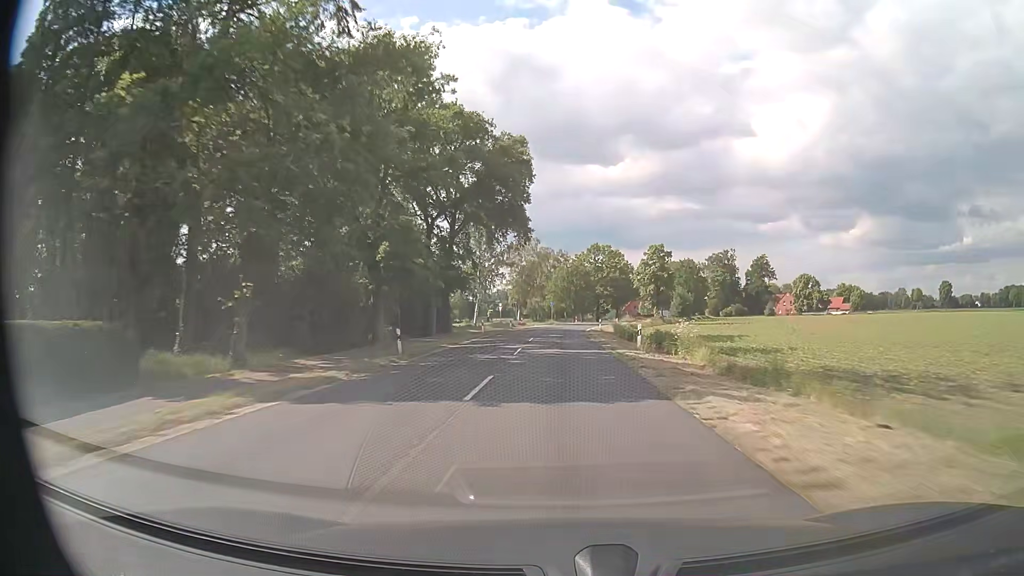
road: secondary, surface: asphalt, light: Day
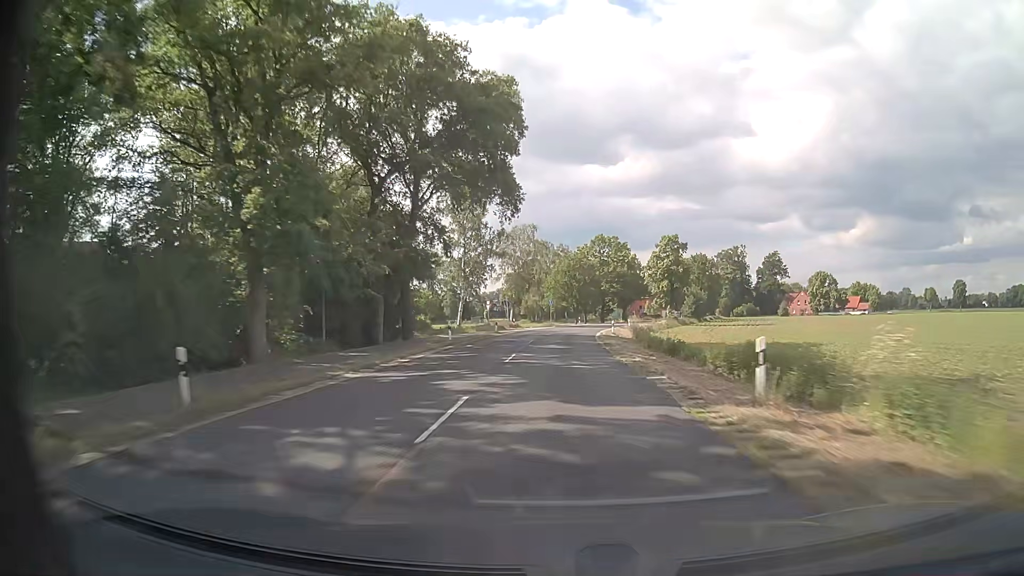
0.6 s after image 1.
(+0.1, +15.7) m; 0°
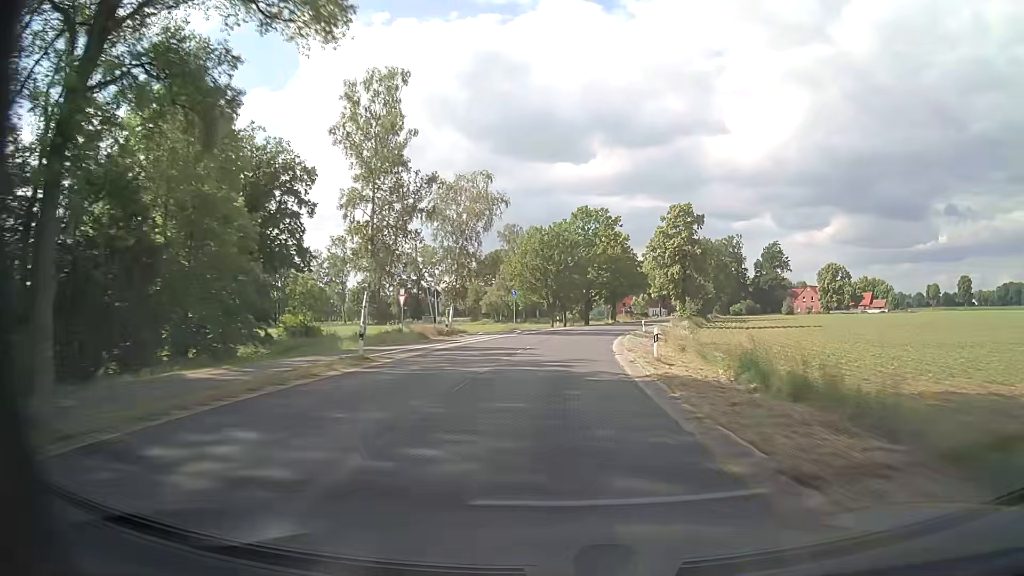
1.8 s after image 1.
(+0.1, +31.4) m; +2°
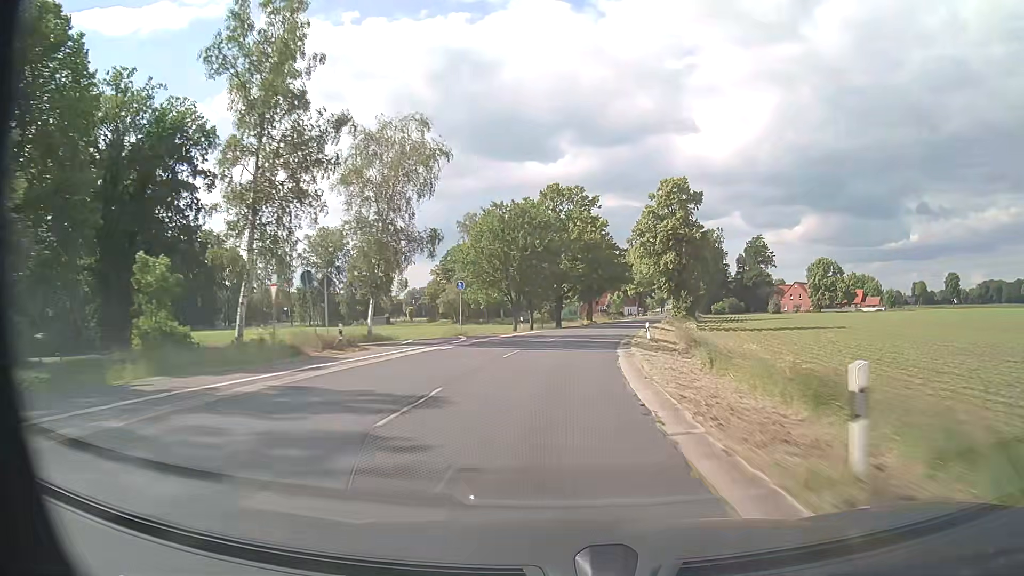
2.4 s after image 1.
(+0.4, +15.7) m; +3°
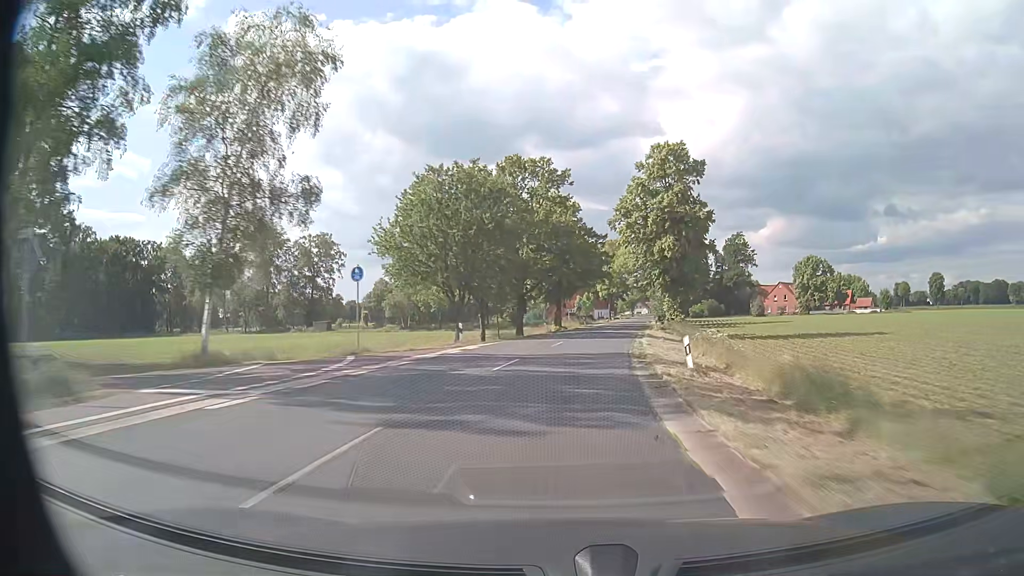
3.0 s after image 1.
(+0.4, +15.7) m; +2°
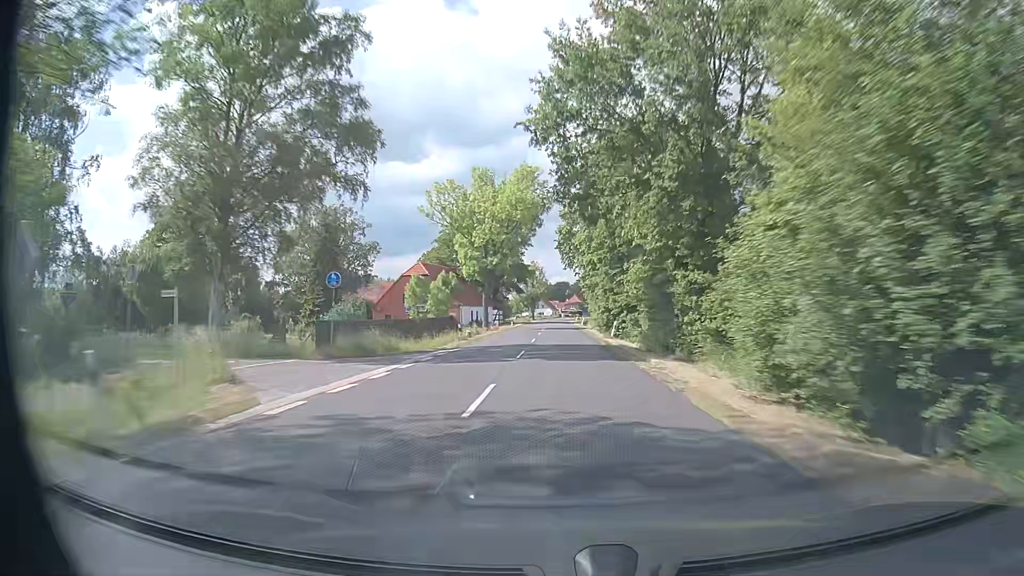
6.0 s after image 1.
(+8.9, +78.2) m; +9°
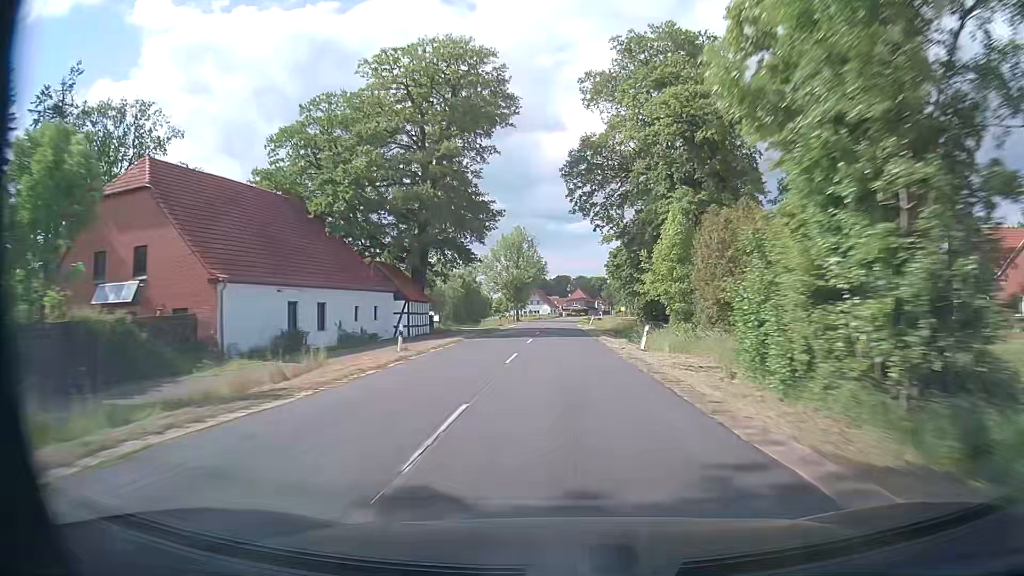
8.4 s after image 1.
(+0.1, +63.3) m; 0°
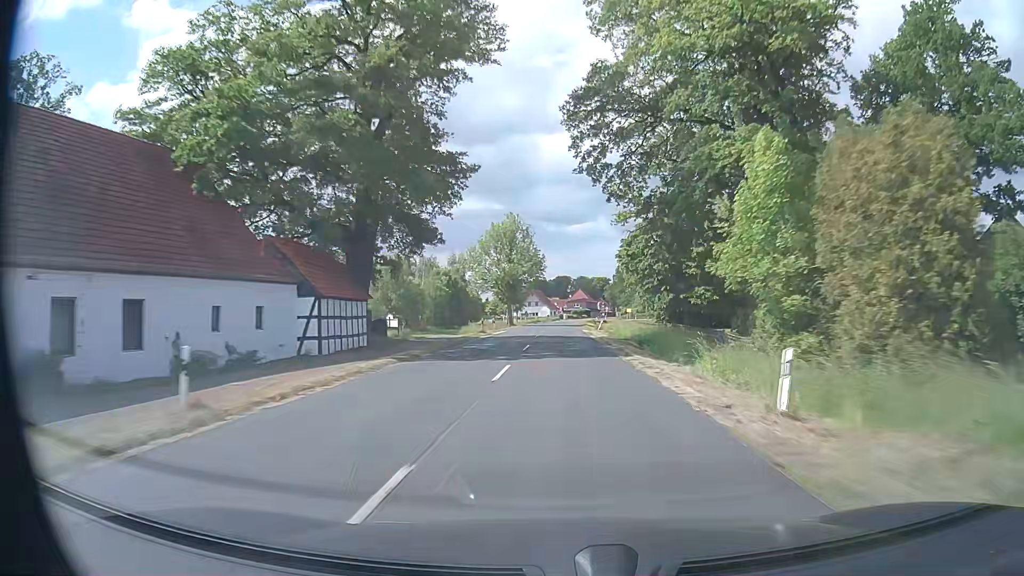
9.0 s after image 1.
(0.0, +15.8) m; 0°
(0, +10) (0, +20) (0, +30) (0, +40) (0, +50) (0, +60) (0, +70) (+1, +80) (+1, +90) (+1, +100) m
